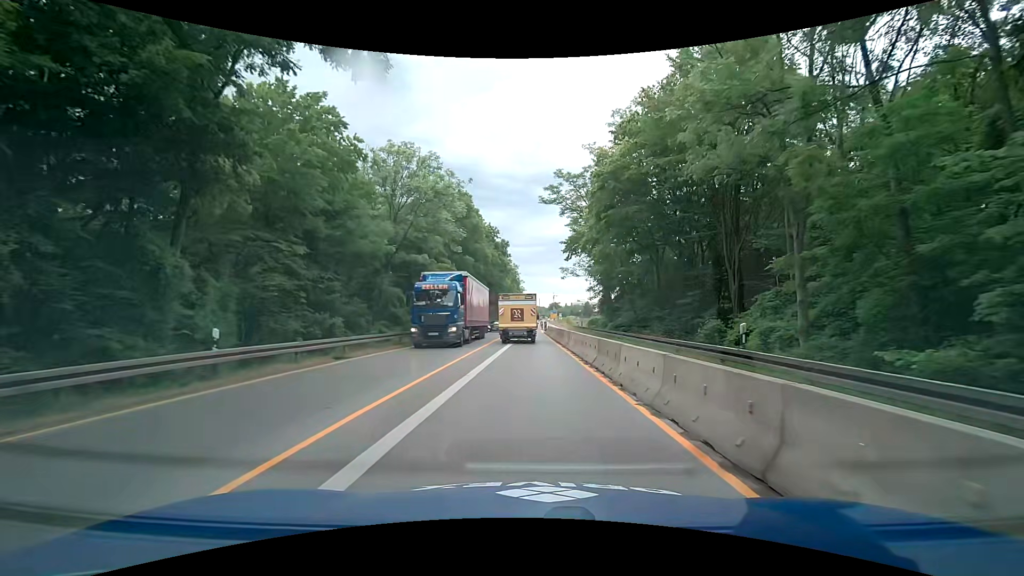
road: trunk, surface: asphalt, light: Day
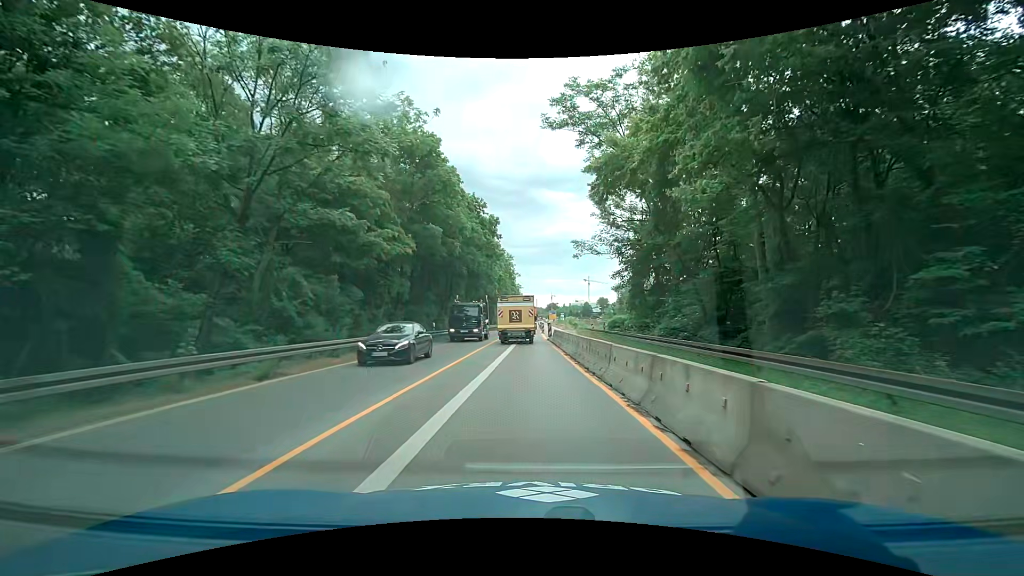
(+0.1, +17.5) m; 0°
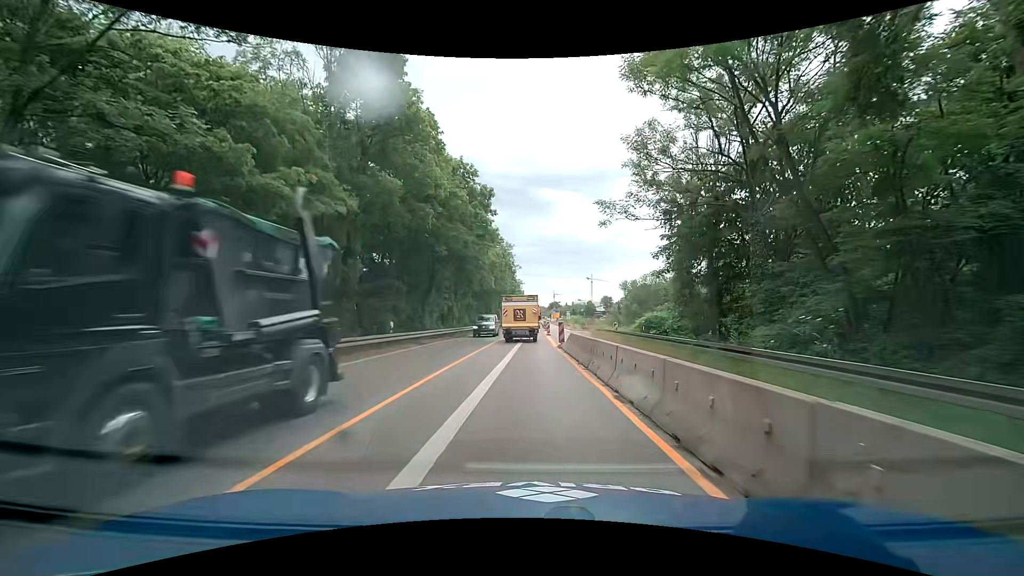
(+0.1, +11.6) m; 0°
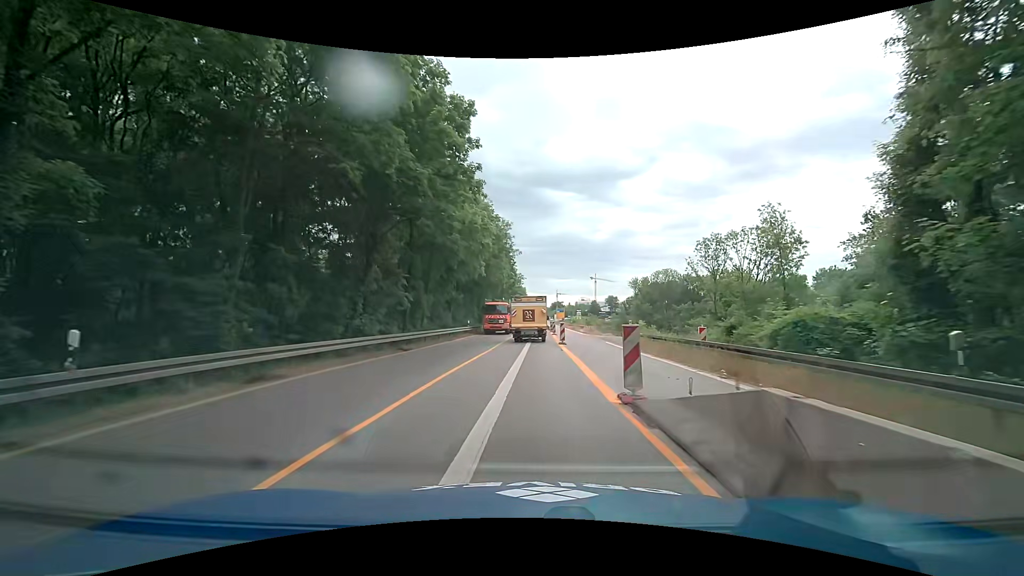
(0.0, +17.4) m; 0°
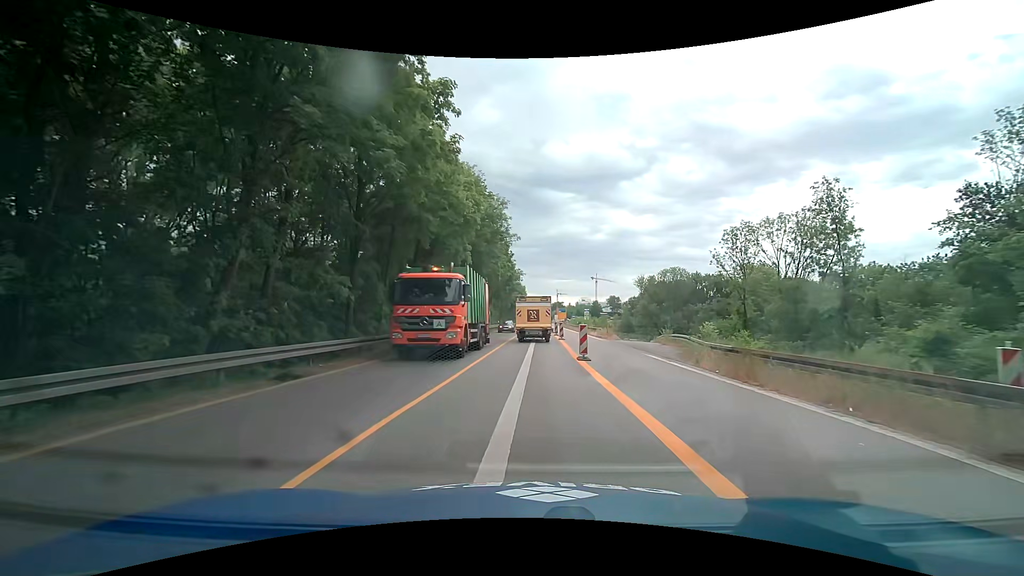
(-0.1, +11.5) m; 0°
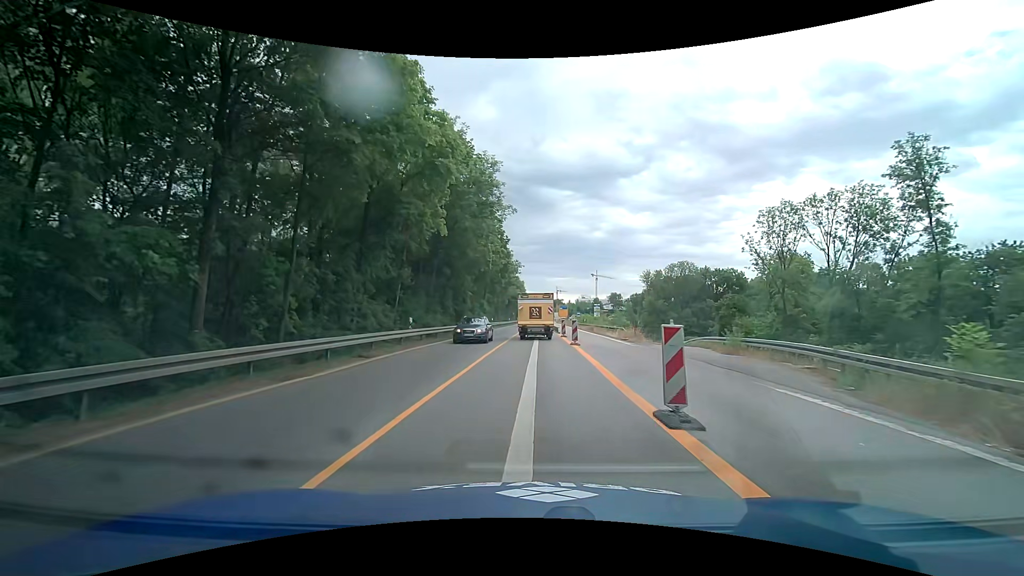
(-0.1, +11.4) m; -1°
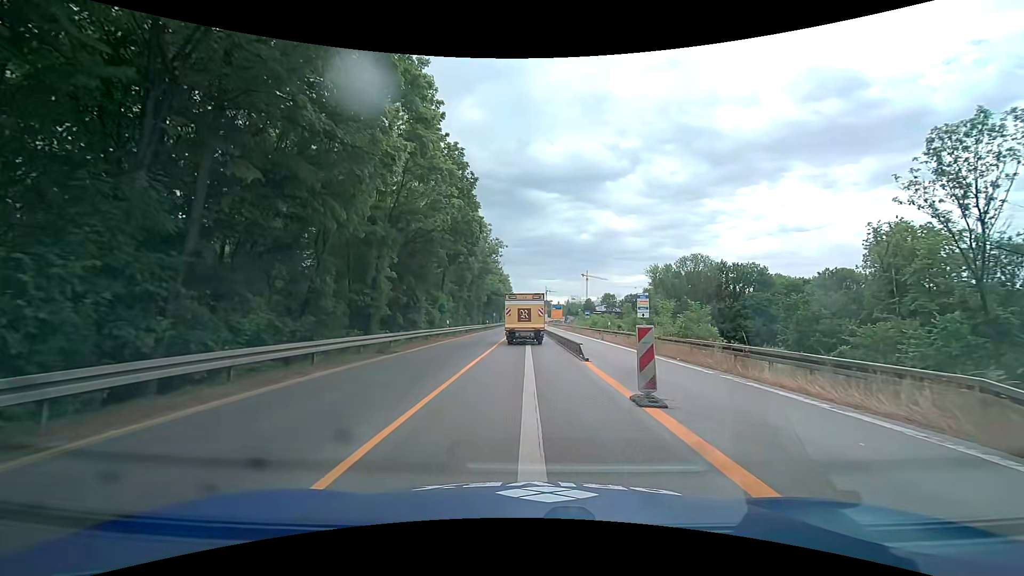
(+0.6, +28.6) m; +1°
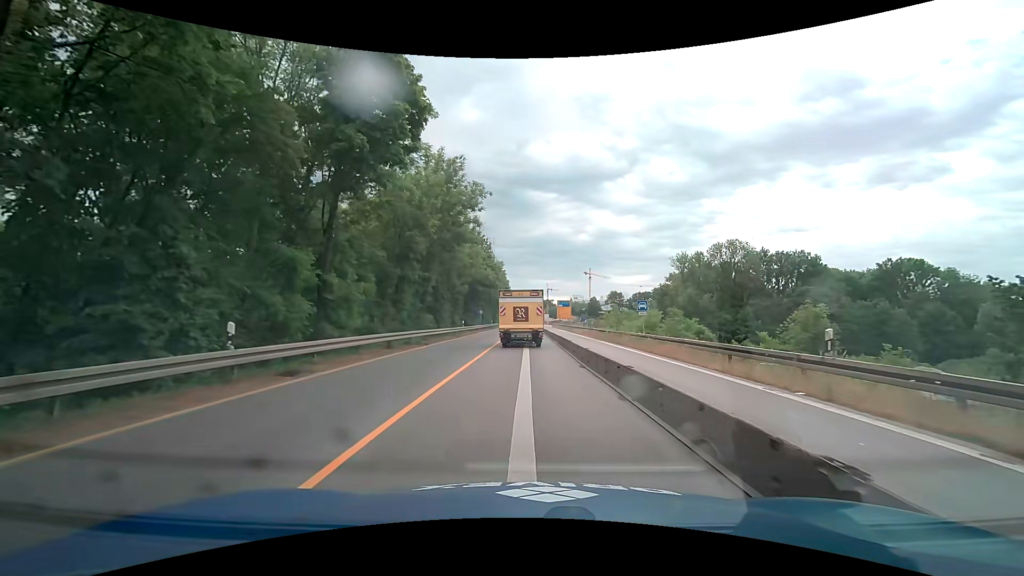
(+0.2, +27.9) m; 0°
(0, +10) (0, +20) (0, +30) (0, +40) (0, +50) (0, +60) (0, +70) (0, +80) (0, +90) (+1, +100) m
